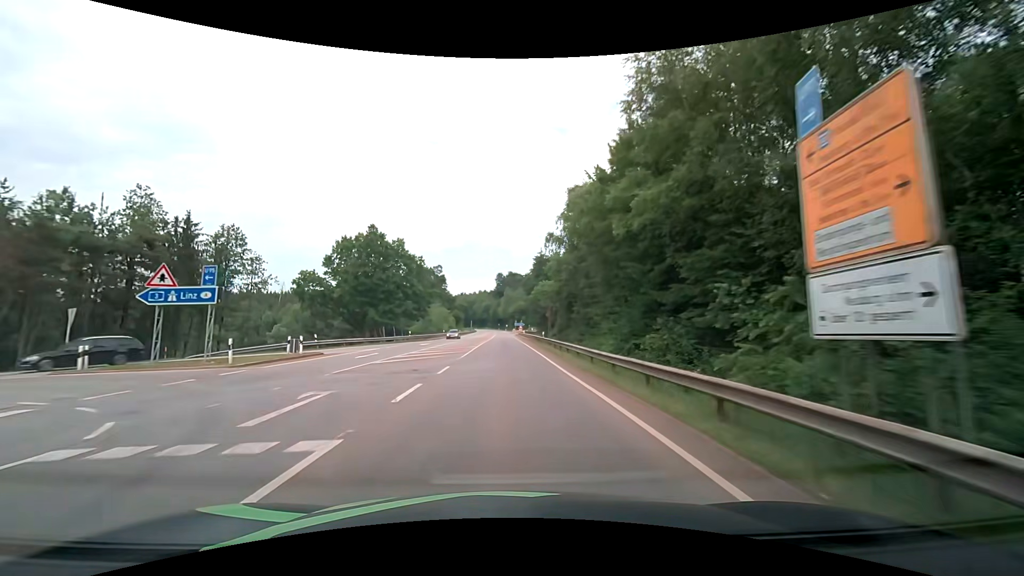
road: secondary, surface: asphalt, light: Day
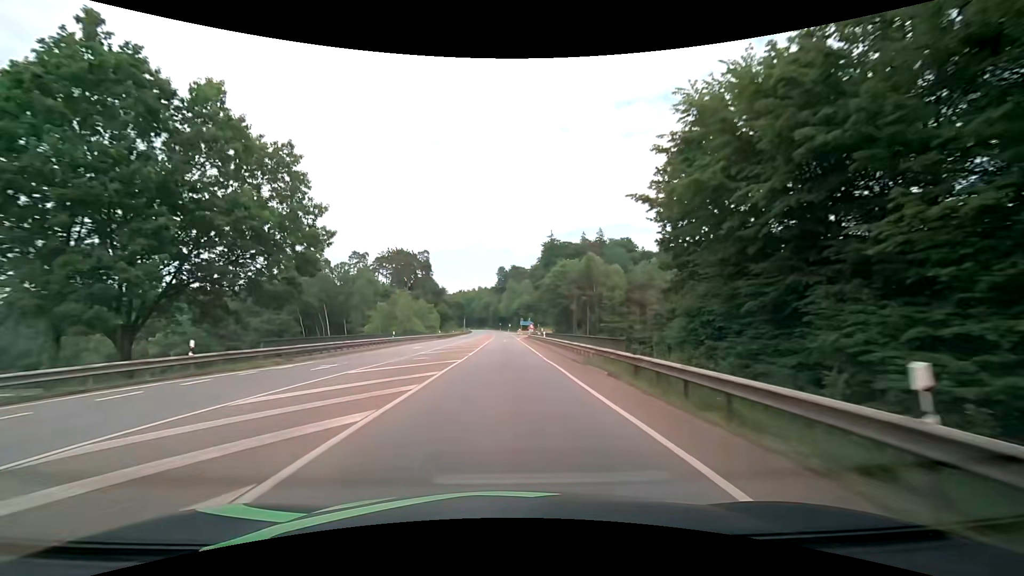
(-0.4, +43.7) m; -1°
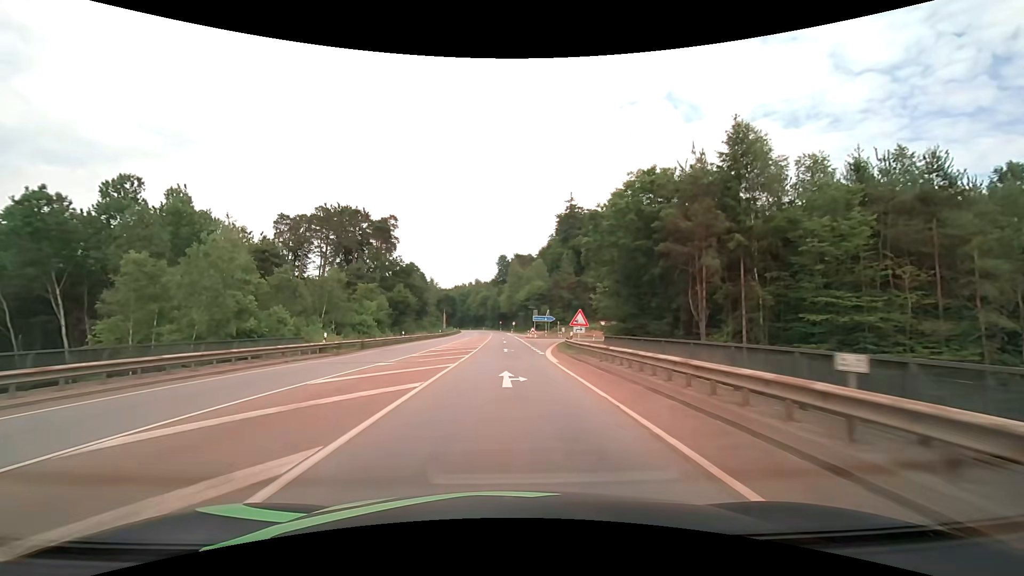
(+0.2, +54.7) m; 0°
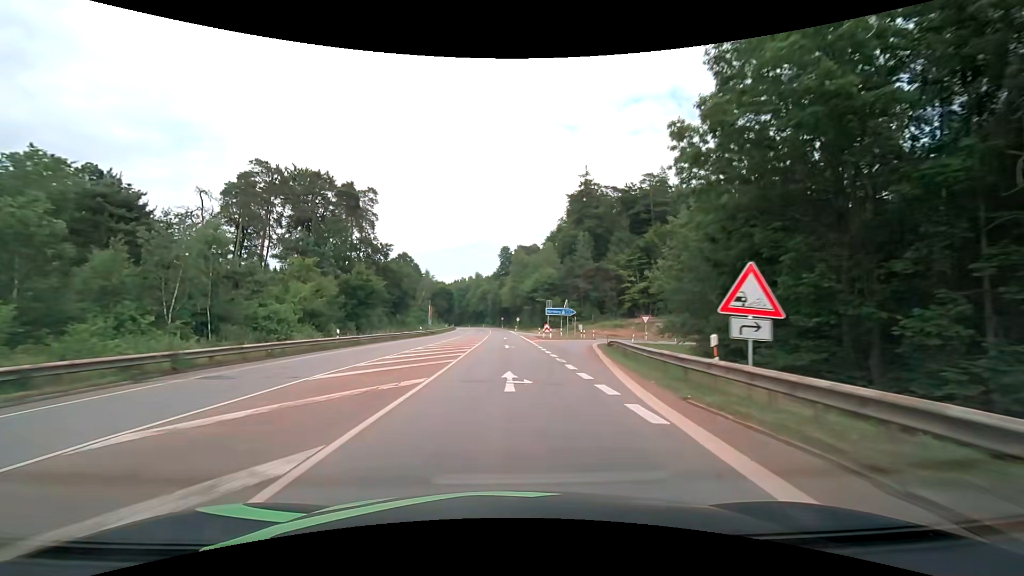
(0.0, +21.8) m; 0°
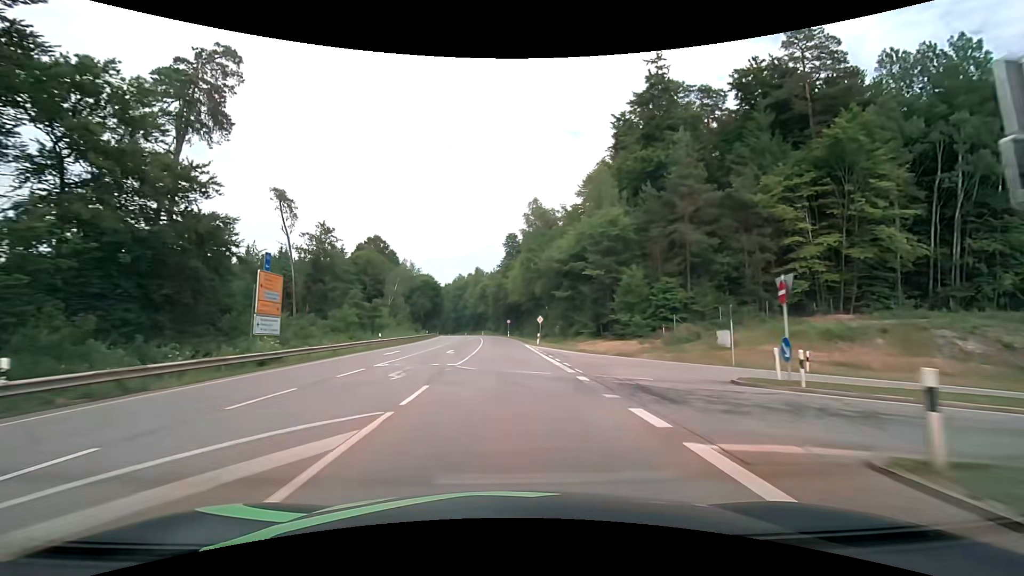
(-0.4, +54.5) m; -1°
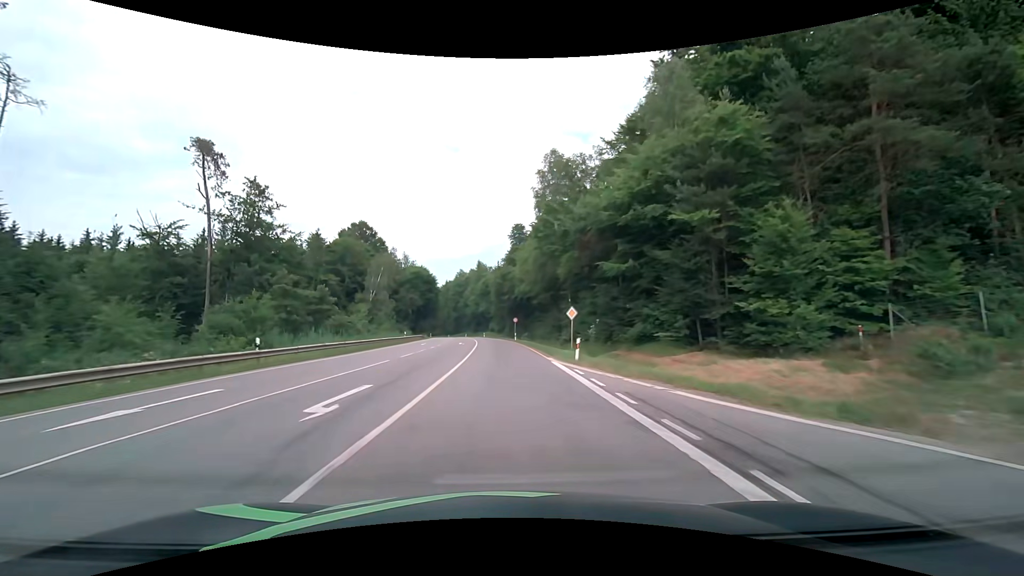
(-0.2, +21.8) m; -1°
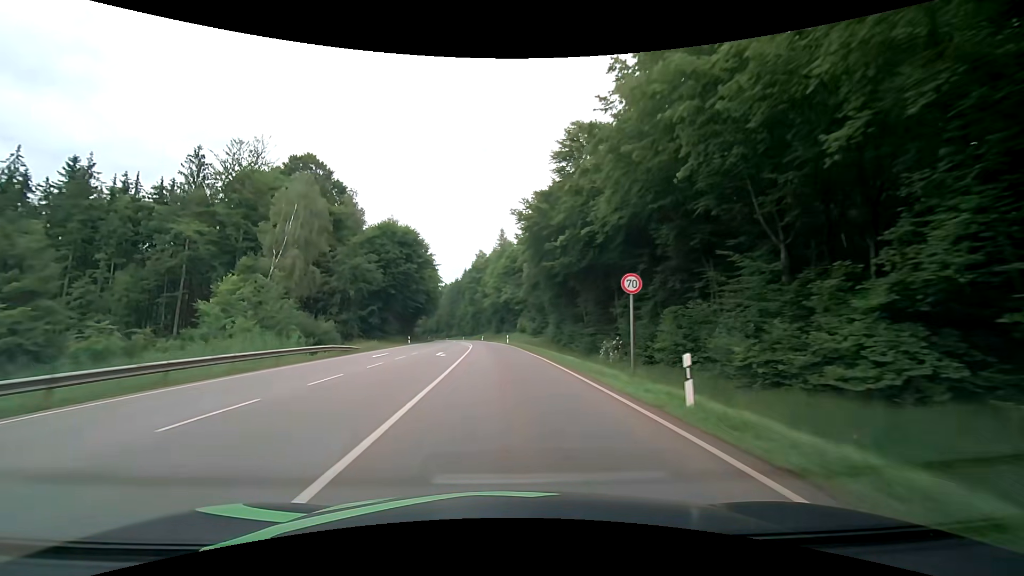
(-1.6, +54.4) m; -3°
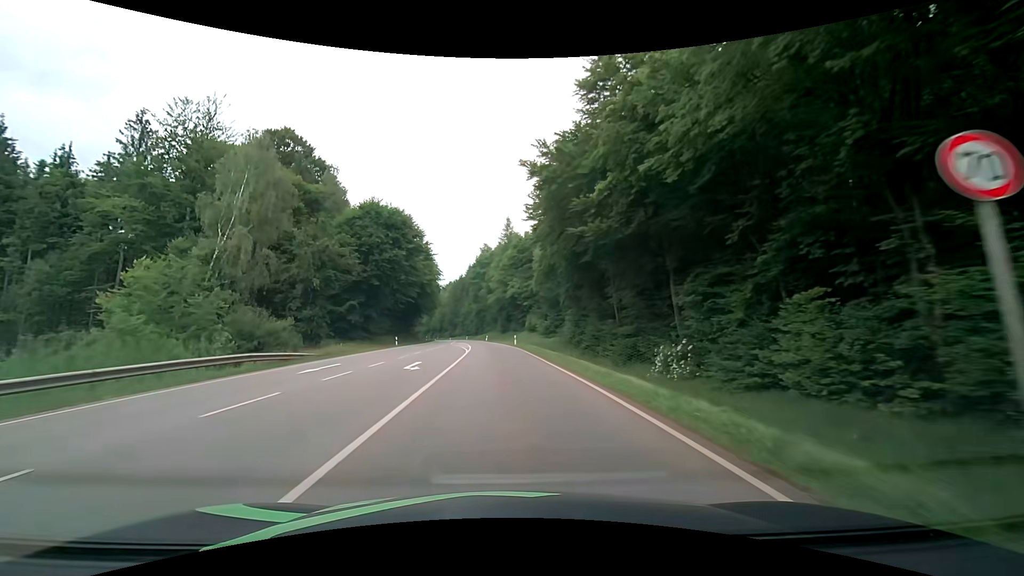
(-0.1, +10.9) m; -1°
(0, +10) (0, +20) (-1, +30) (-1, +40) (-2, +50) (-3, +60) (-4, +70) (-5, +80) (-6, +90) (-8, +100) m
